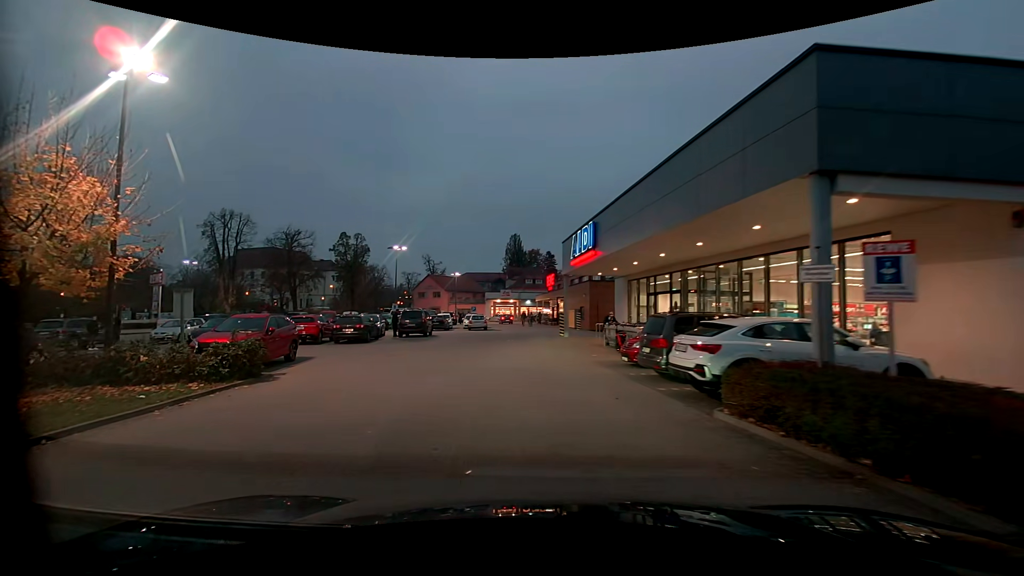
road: residential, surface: asphalt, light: Dusk
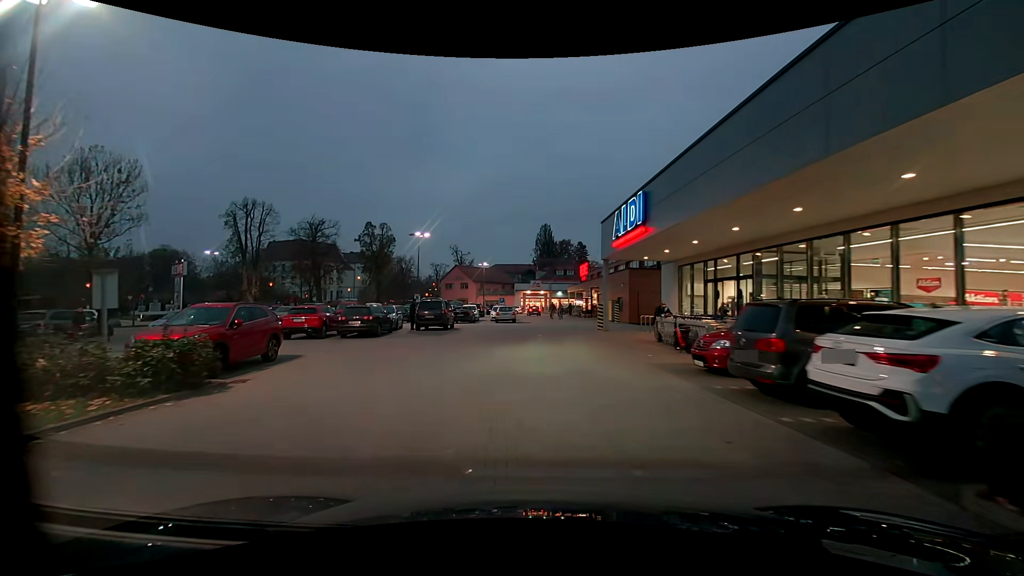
(-0.2, +3.9) m; -4°
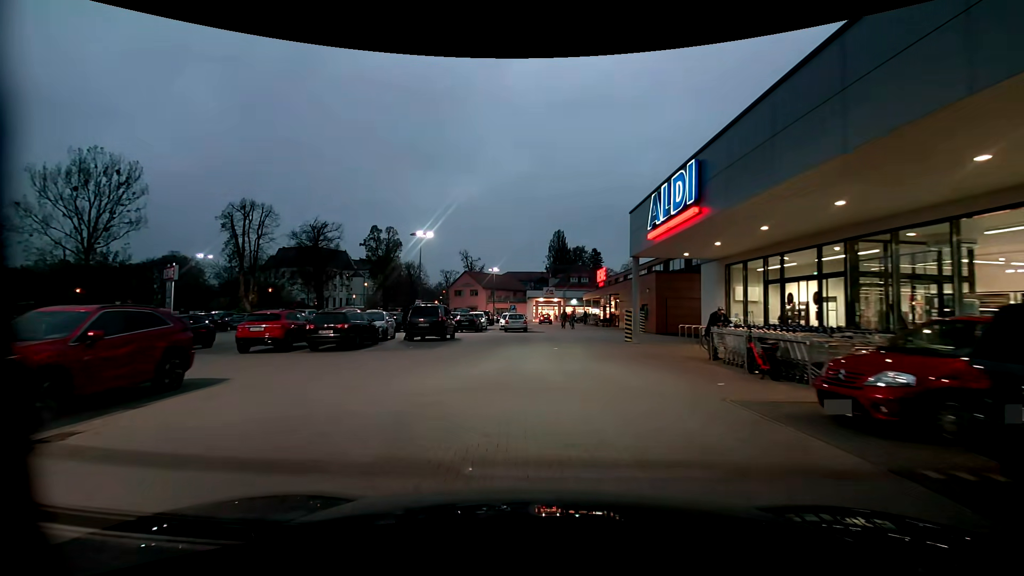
(-0.1, +4.6) m; -2°
